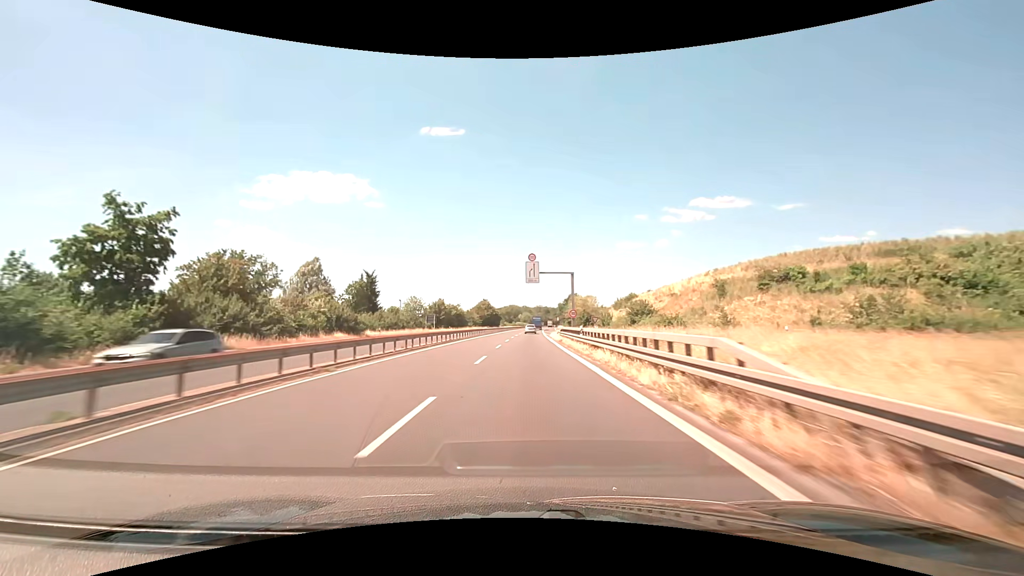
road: trunk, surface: asphalt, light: Day
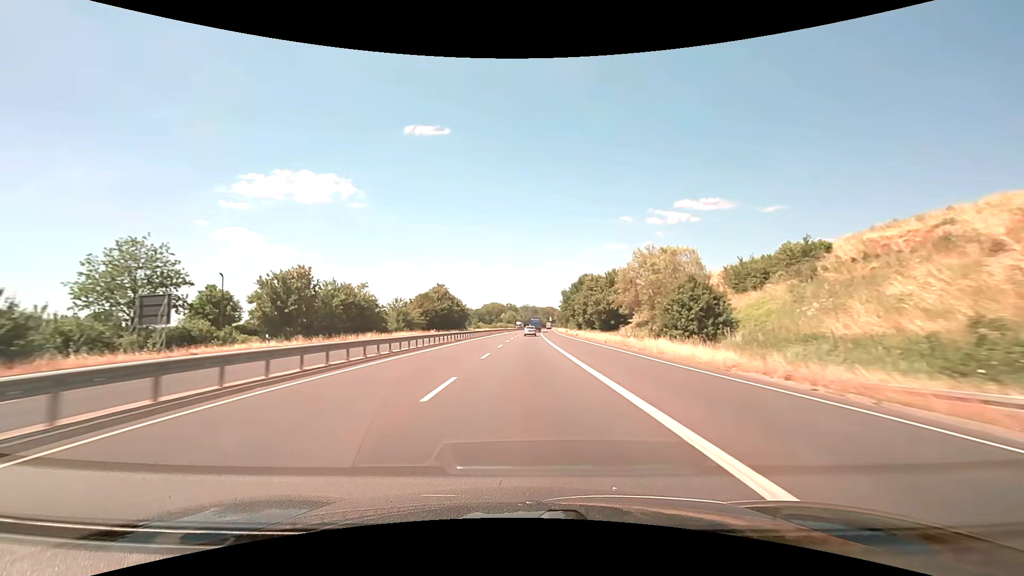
(+1.2, +80.6) m; +1°
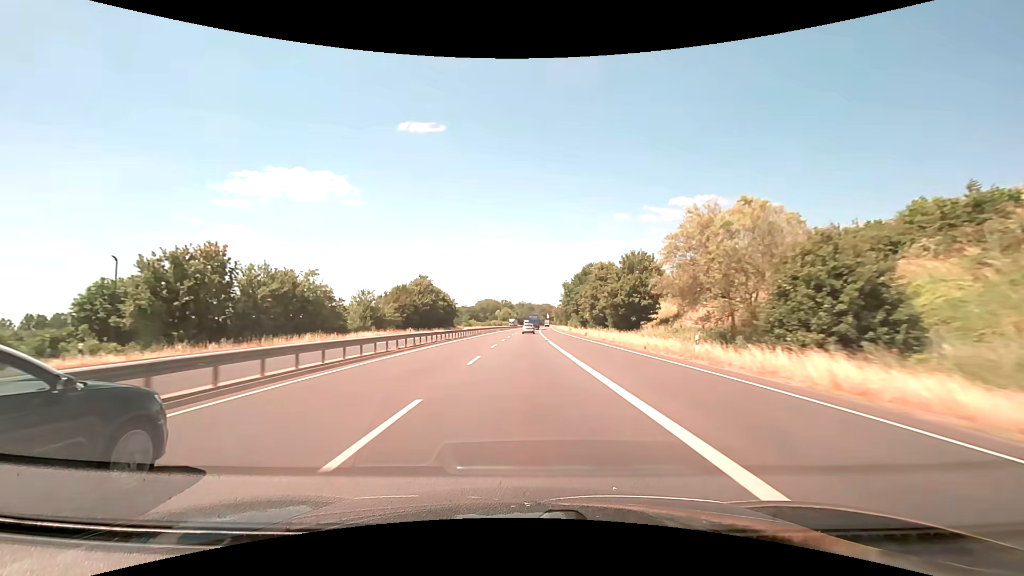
(+0.1, +16.1) m; +1°
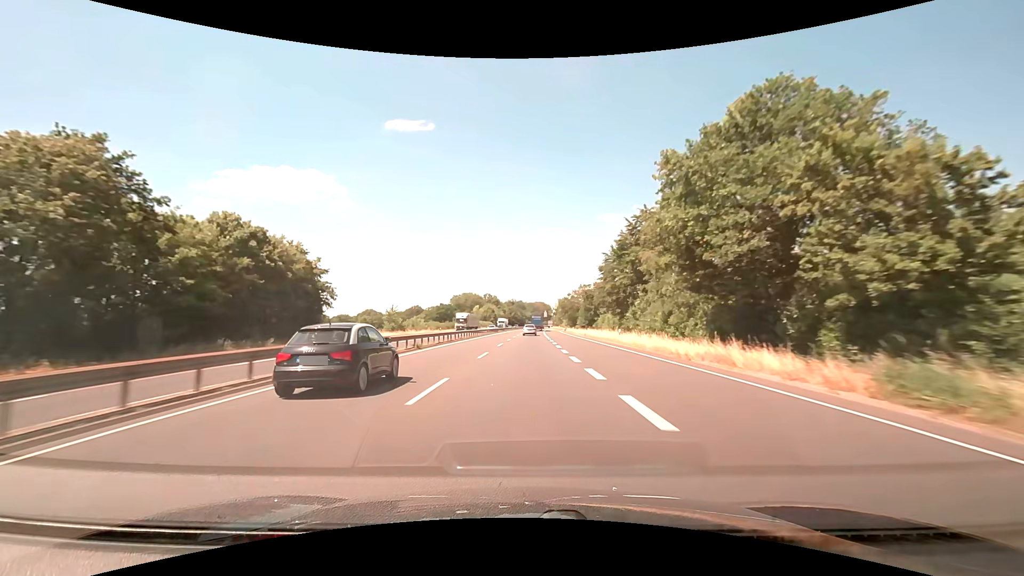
(+0.8, +80.6) m; +1°
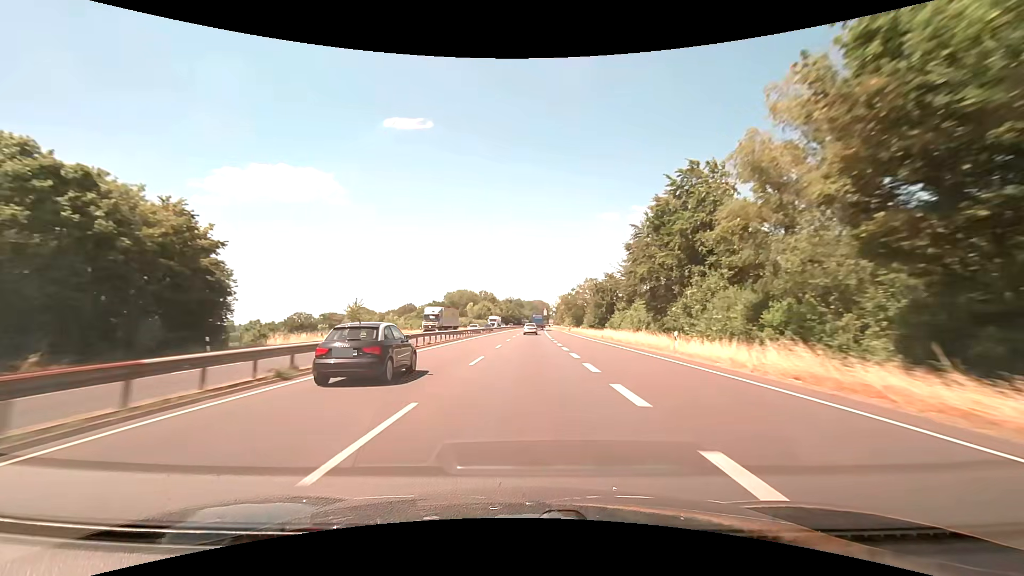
(0.0, +16.1) m; 0°
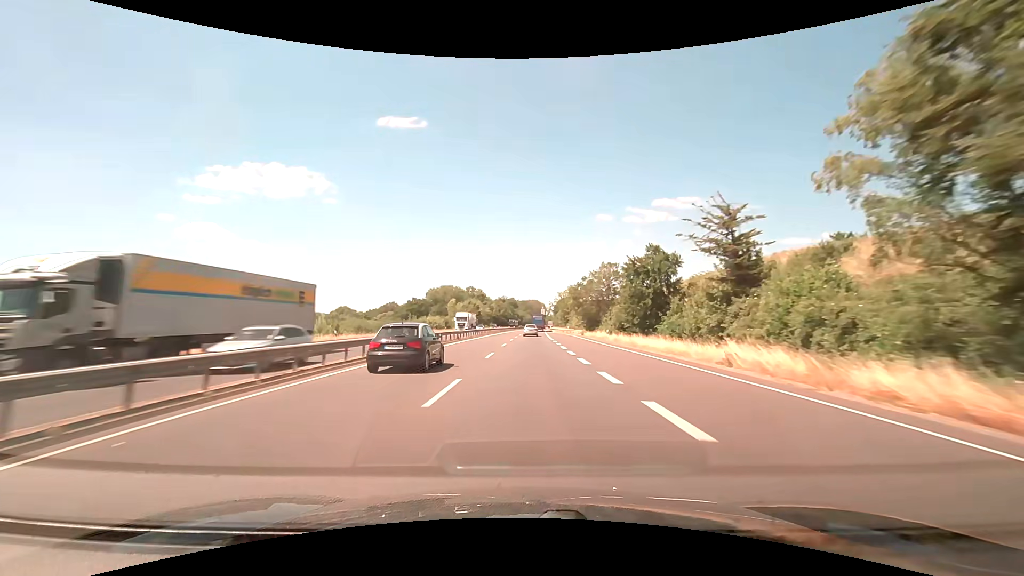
(+0.2, +32.3) m; +1°
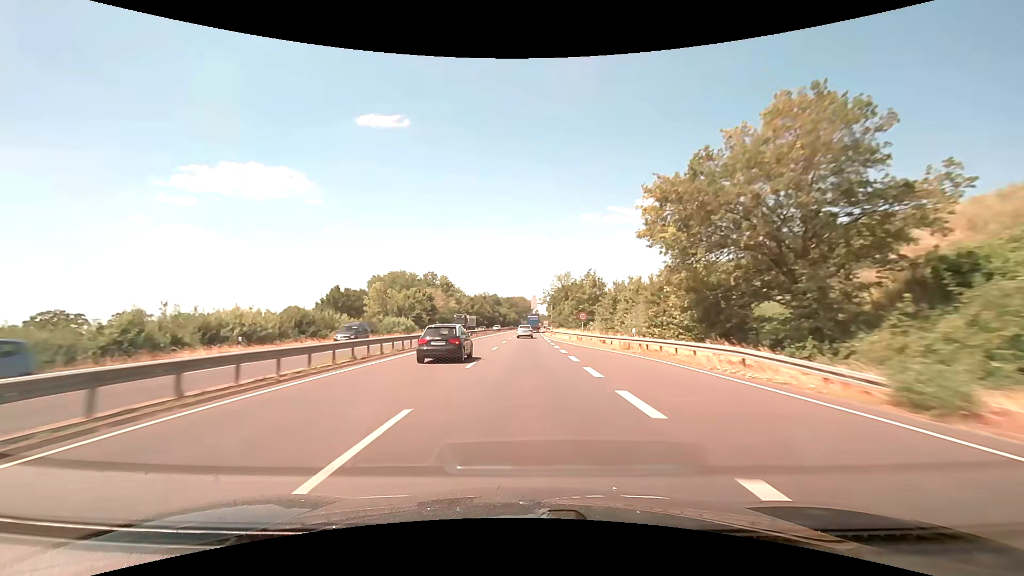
(+0.9, +64.5) m; +1°
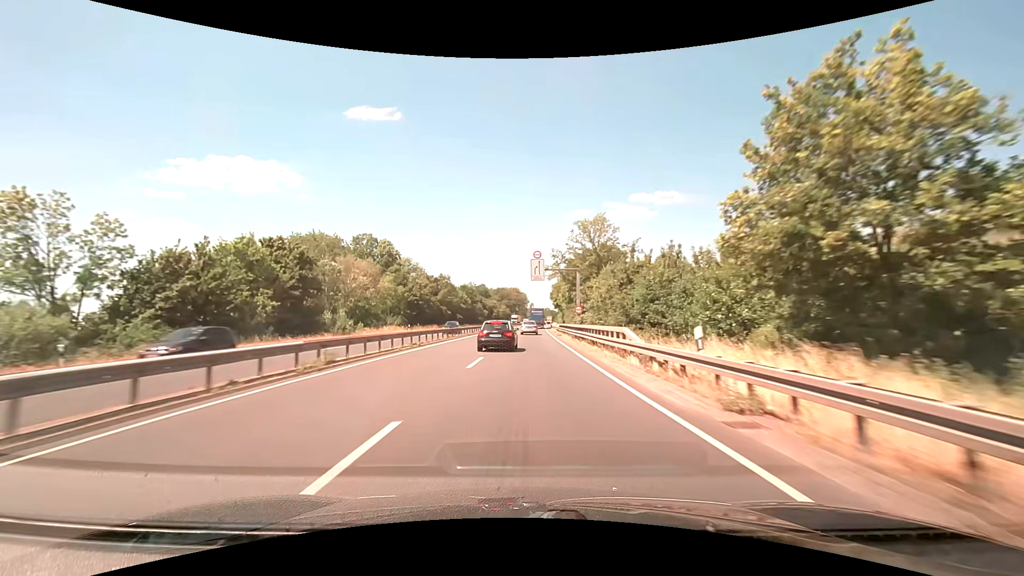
(+0.6, +61.0) m; +1°
(0, +10) (0, +20) (0, +30) (0, +40) (0, +50) (+1, +60) (+1, +70) (+1, +80) (+2, +90) (+2, +100) m
